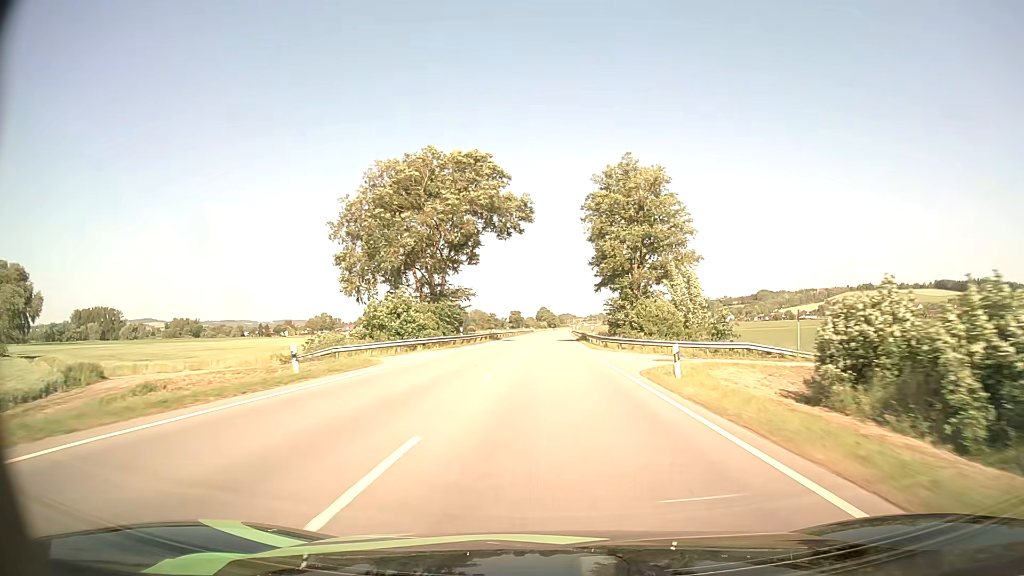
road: primary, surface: asphalt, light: Day
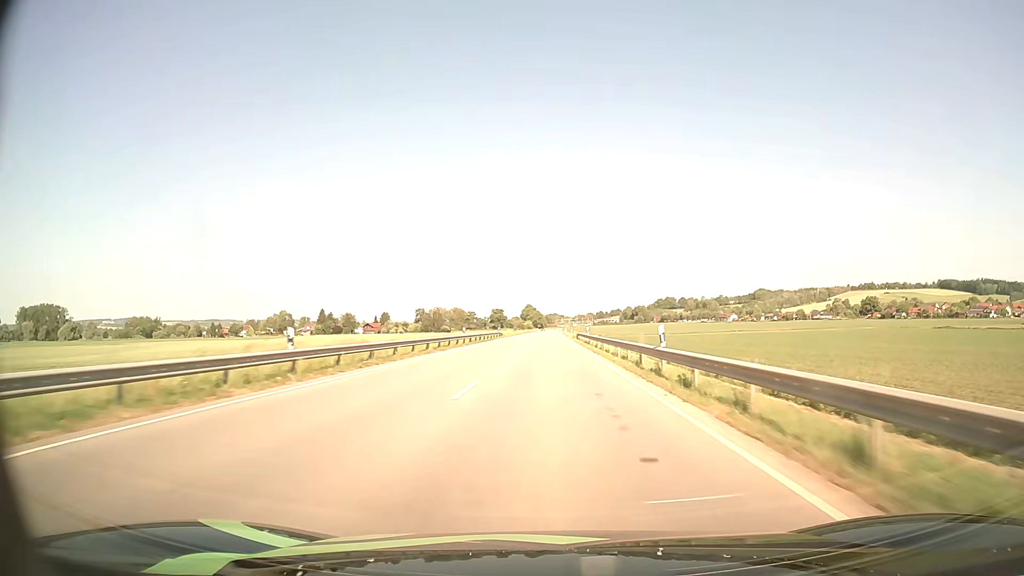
(+0.7, +77.5) m; +1°
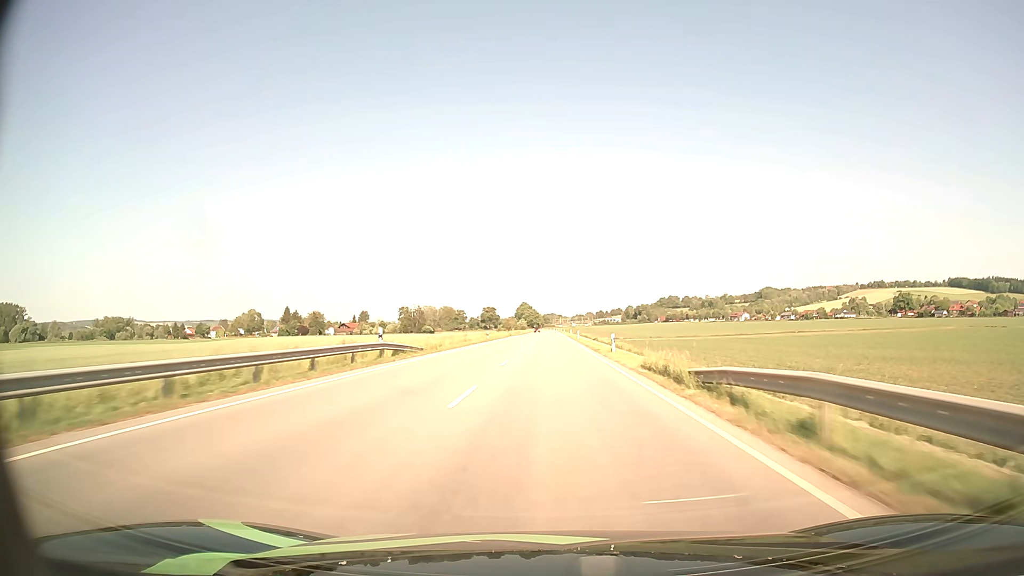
(+0.1, +62.8) m; 0°
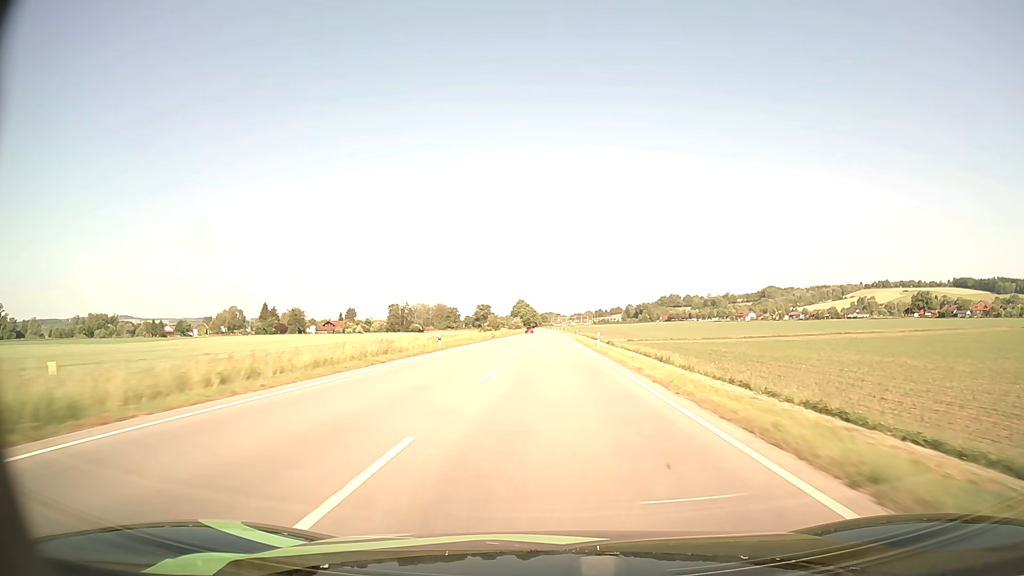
(0.0, +31.6) m; 0°
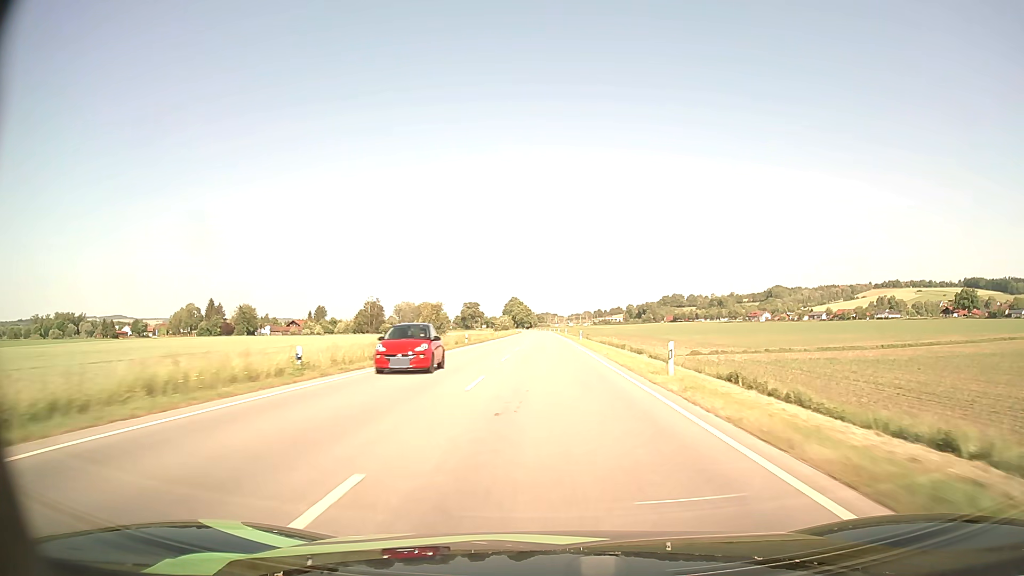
(+0.2, +63.5) m; 0°
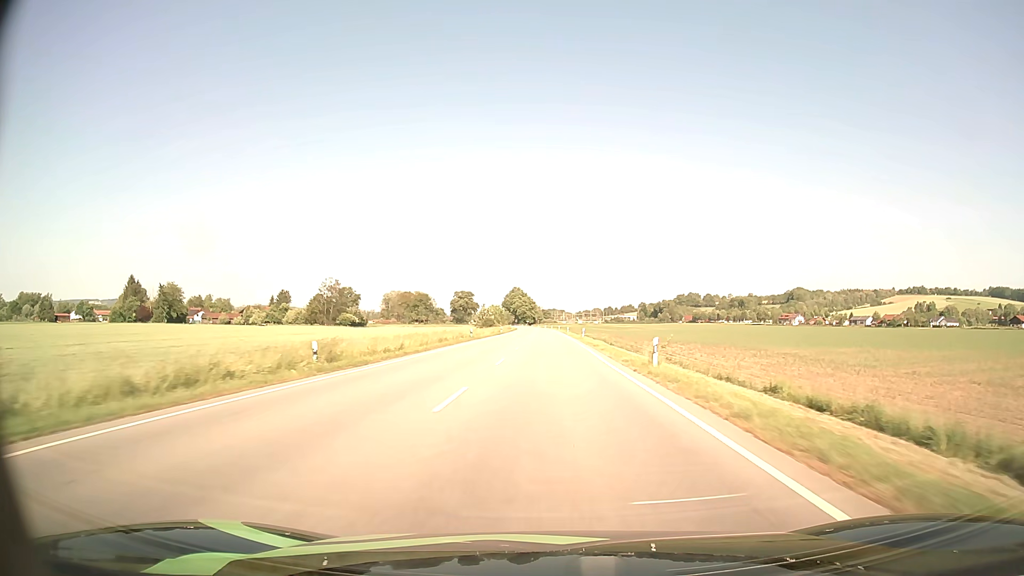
(-0.3, +77.3) m; -1°
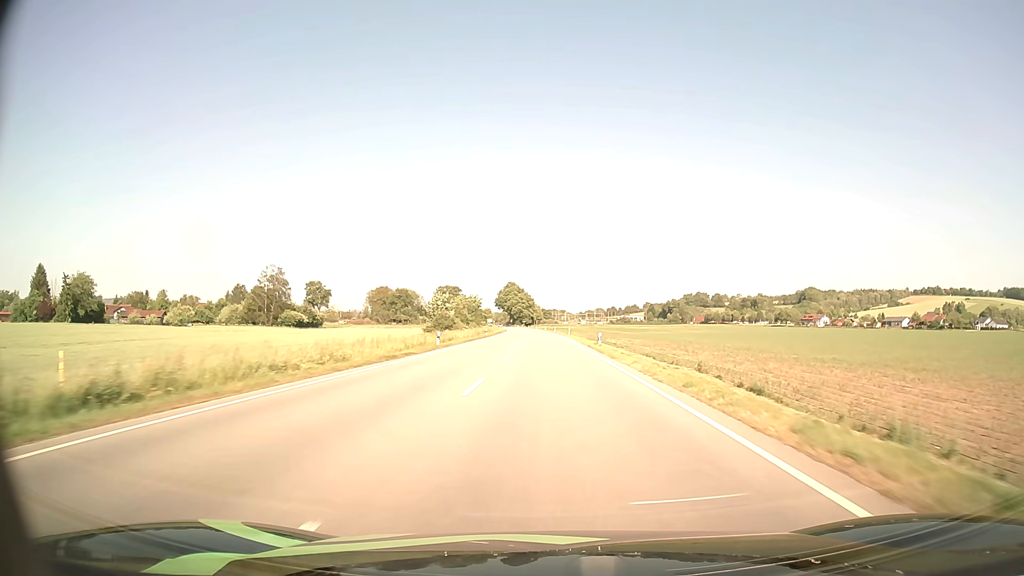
(-0.2, +58.8) m; 0°
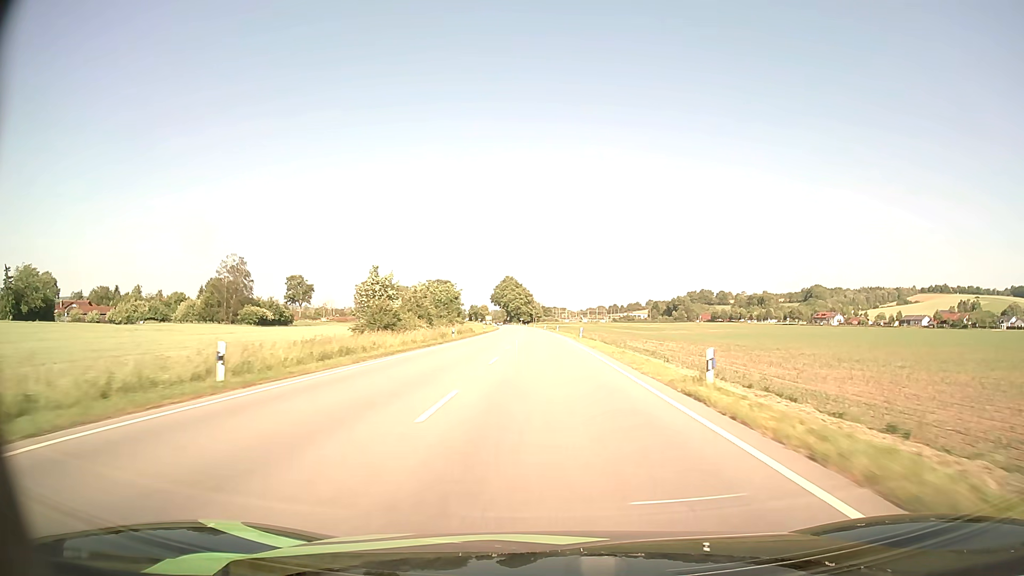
(0.0, +28.1) m; 0°
(0, +10) (0, +20) (0, +30) (0, +40) (0, +50) (0, +60) (-1, +70) (-1, +80) (-1, +90) (-2, +100) m
